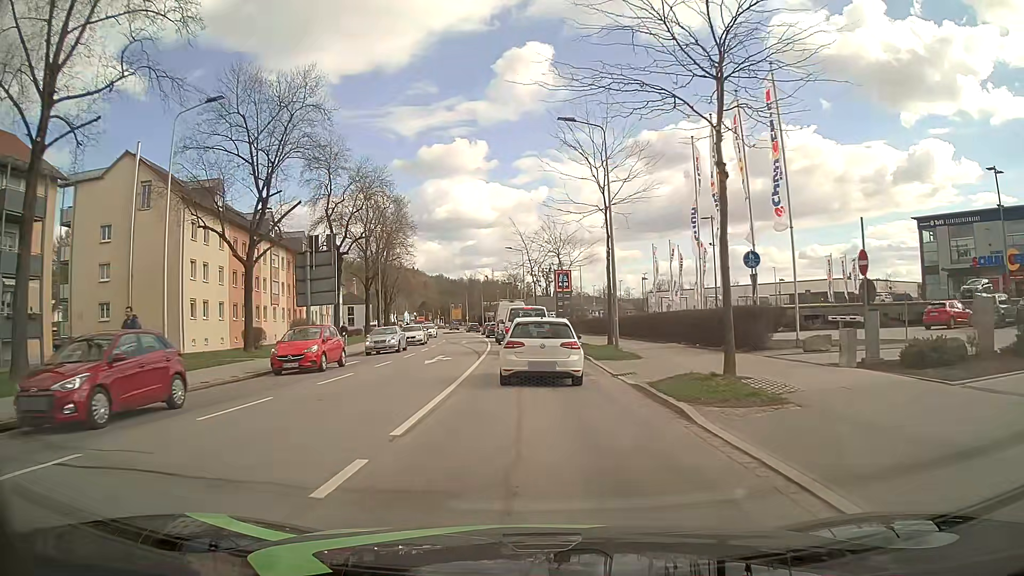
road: secondary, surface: asphalt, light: Day
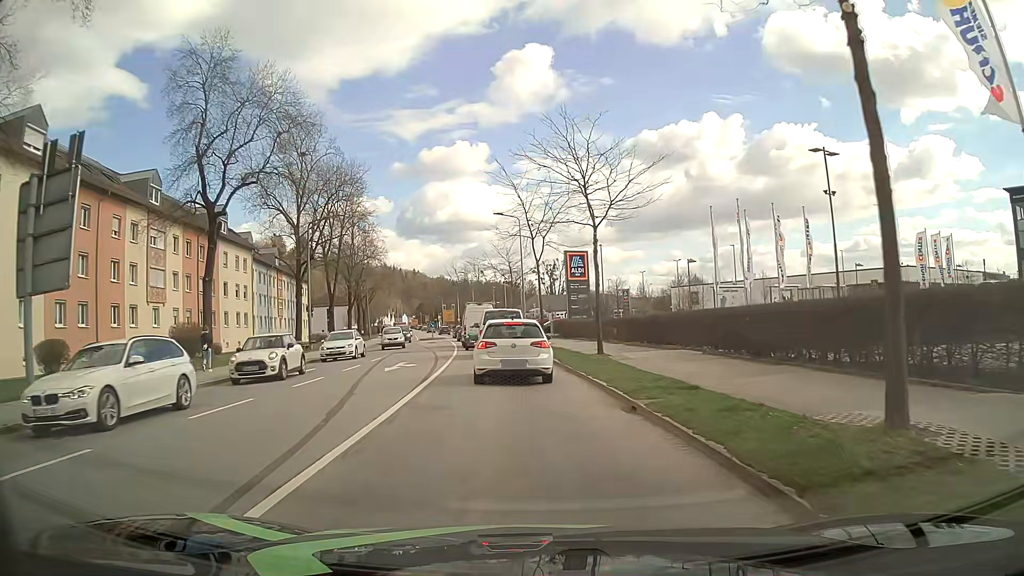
(+0.1, +23.4) m; 0°
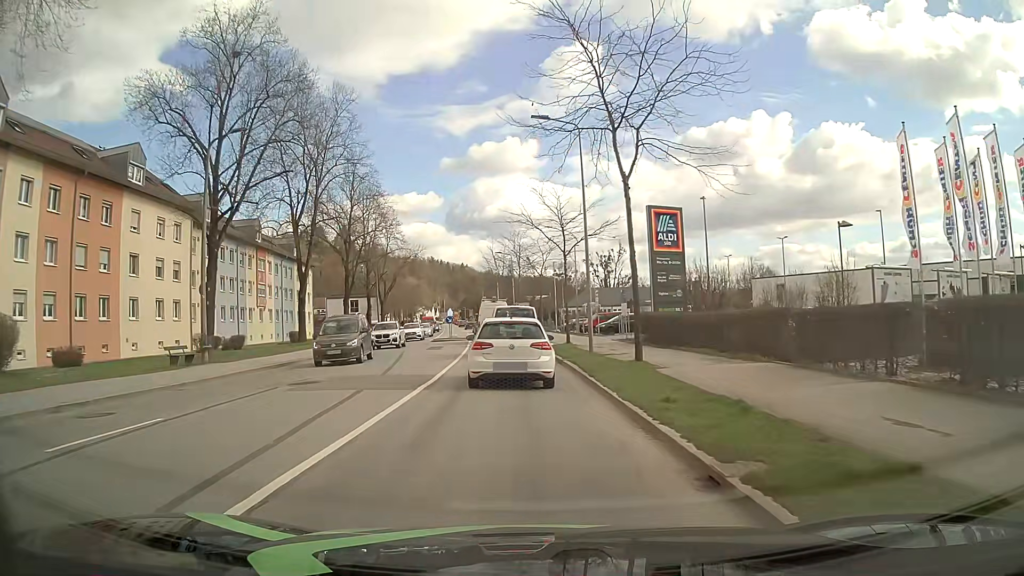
(-0.7, +22.0) m; -4°
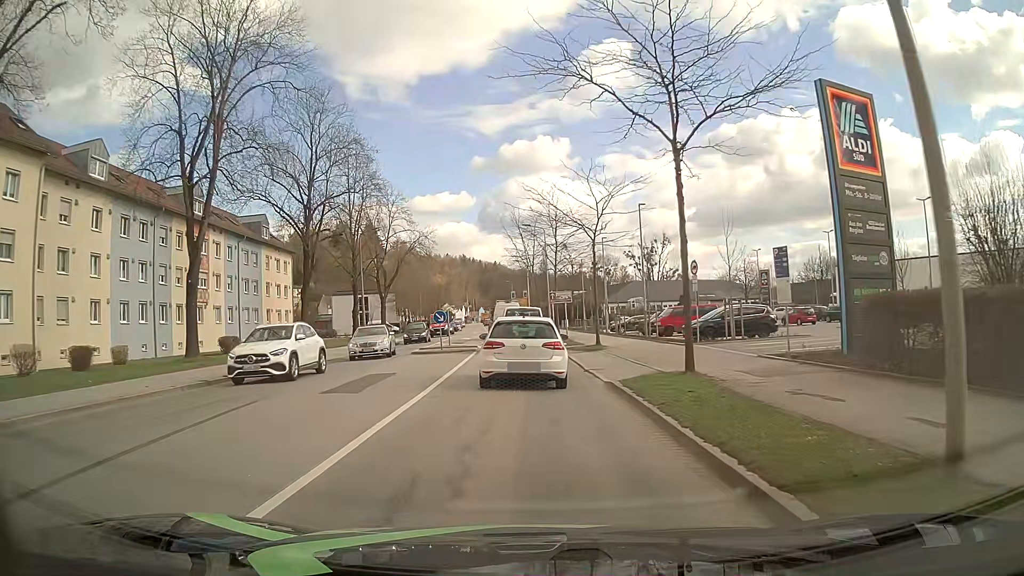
(-0.6, +20.9) m; -3°
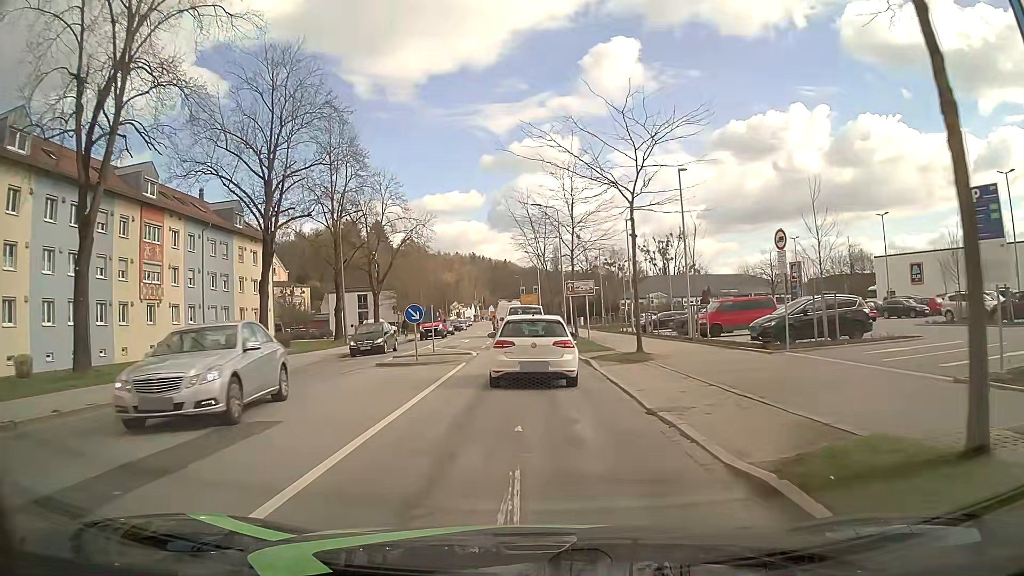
(-0.1, +9.0) m; -1°
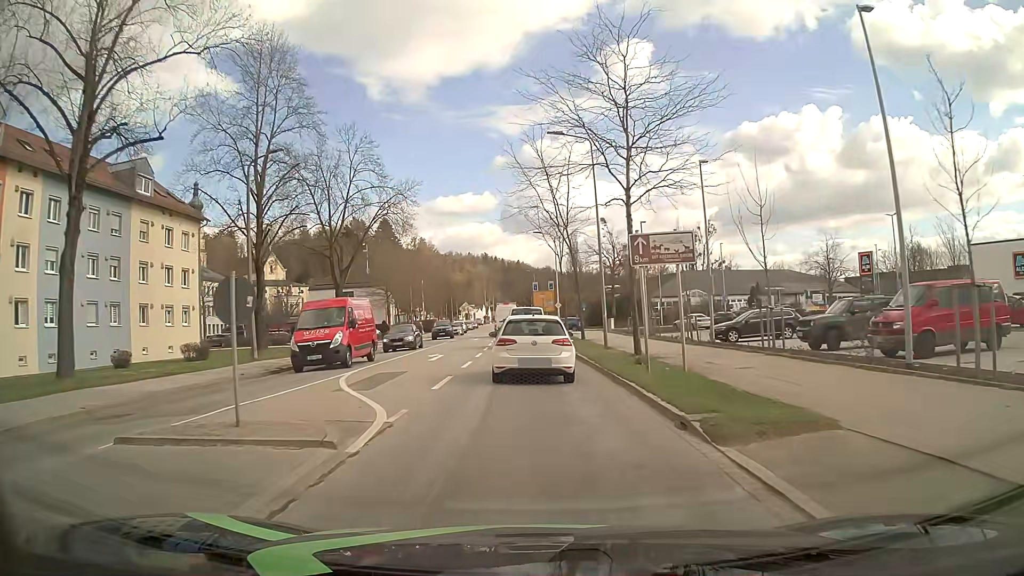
(-0.3, +18.5) m; -2°
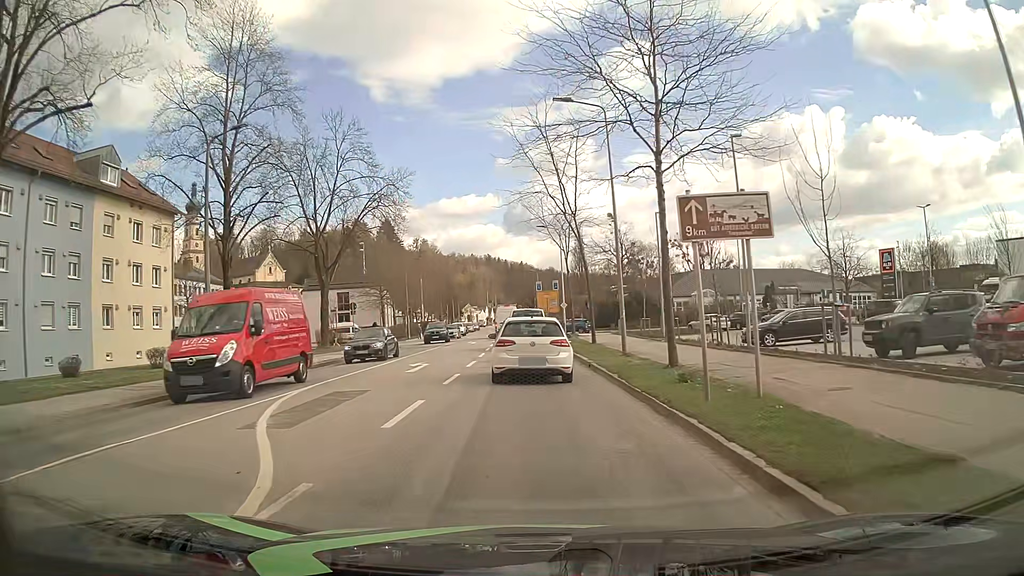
(0.0, +4.6) m; +1°
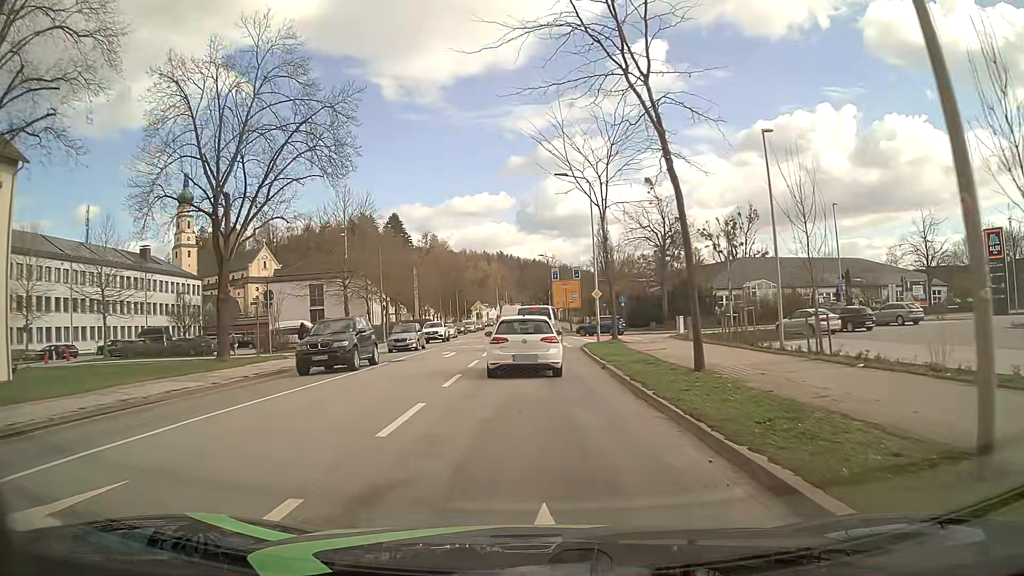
(-0.4, +18.8) m; -1°
(0, +10) (0, +20) (-1, +30) (-1, +40) (-1, +50) (-1, +60) (-1, +70) (-1, +80) (-2, +90) (-3, +100) m
